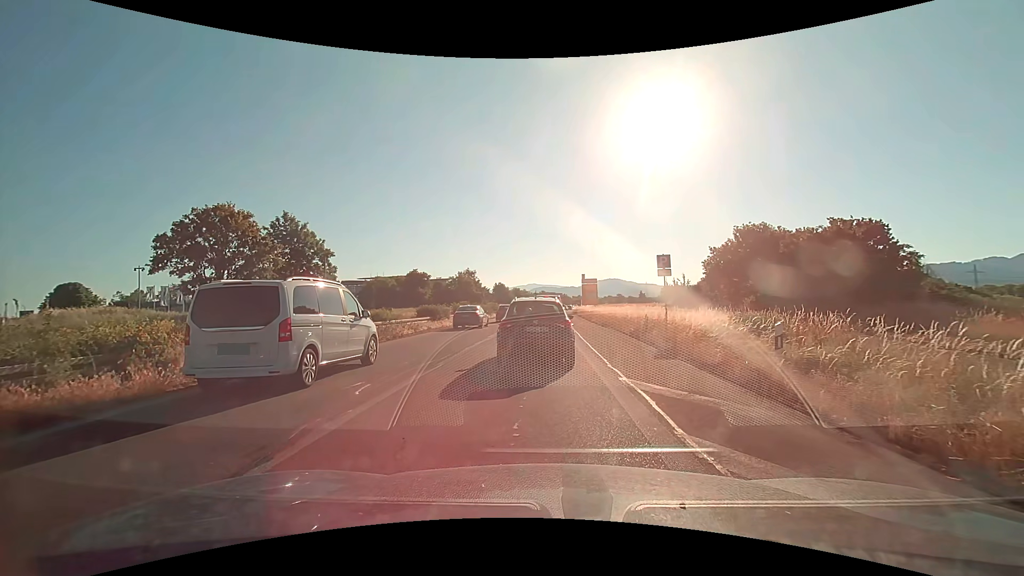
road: trunk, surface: asphalt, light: Day
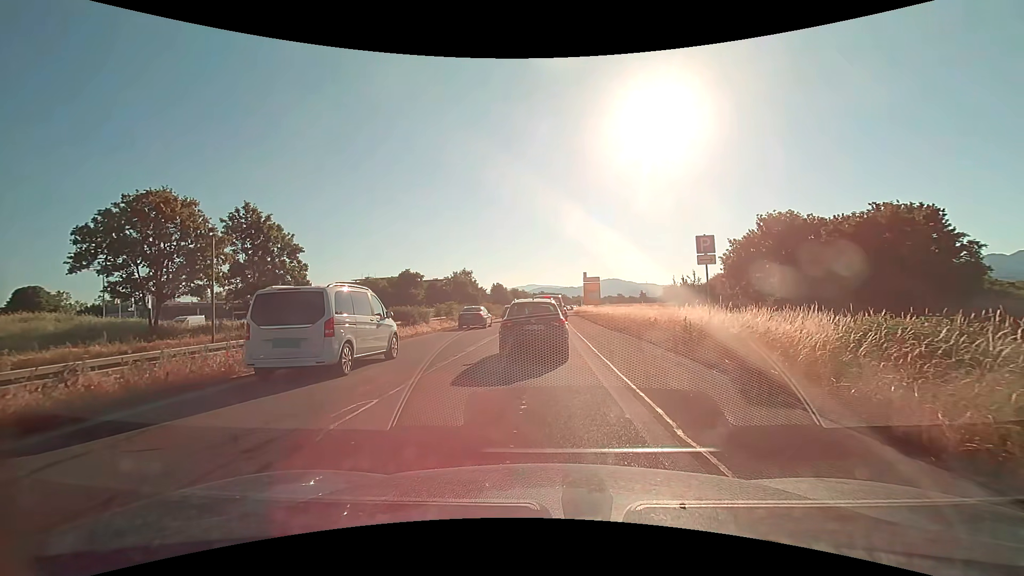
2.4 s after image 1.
(+0.1, +6.1) m; +1°
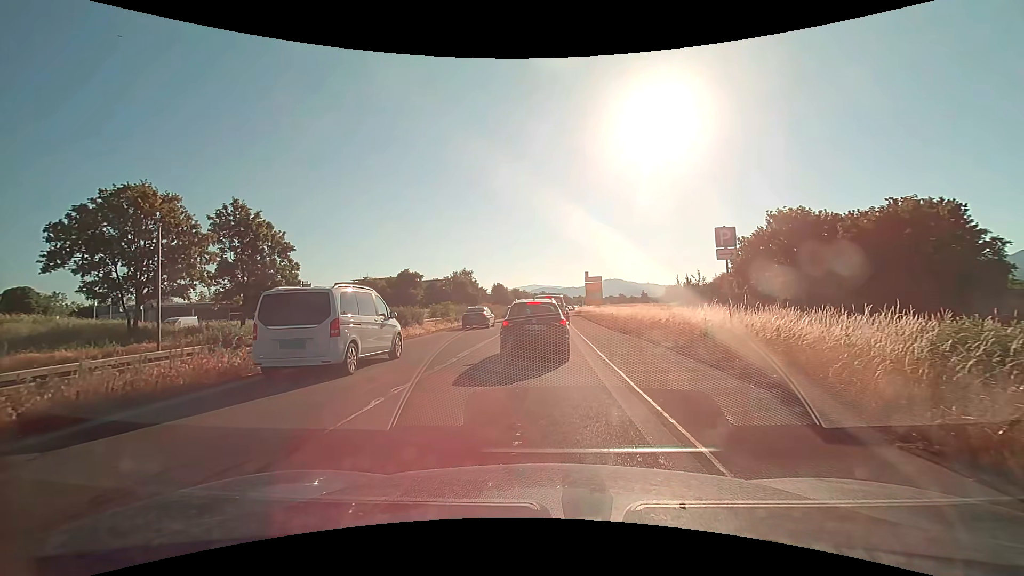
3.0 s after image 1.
(0.0, +1.7) m; -1°
(0, +10) (0, +20) (0, +30) (+1, +40) (+1, +50) (+1, +60) (+1, +70) (+2, +80) (+2, +90) (+3, +100) m
